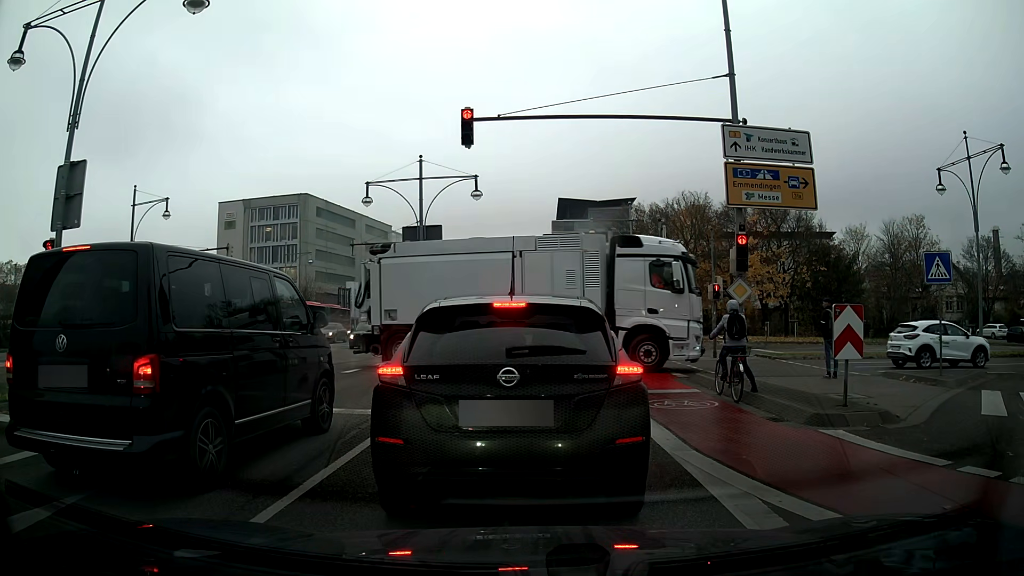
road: primary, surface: asphalt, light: Day
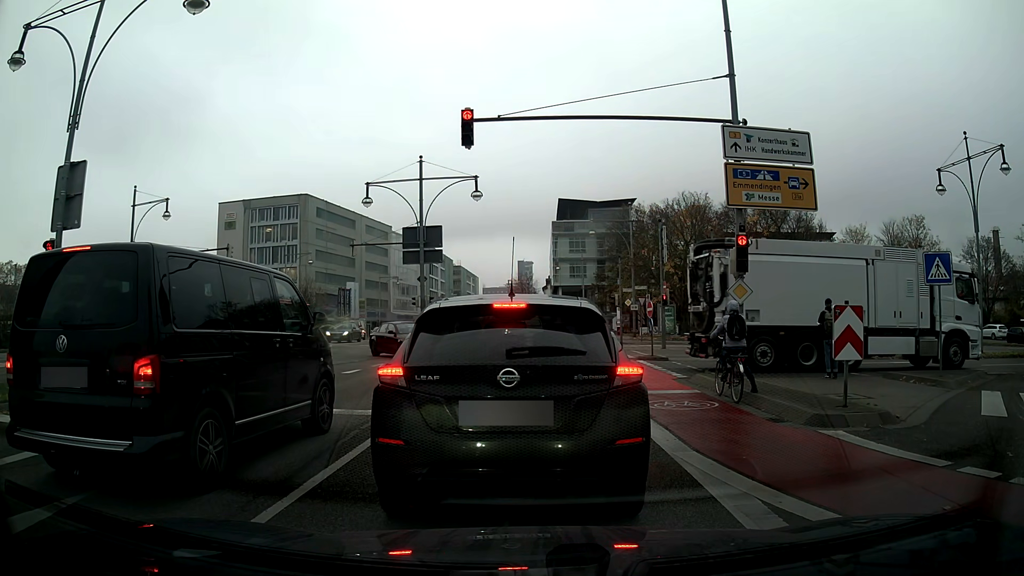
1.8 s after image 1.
(0.0, +0.1) m; 0°
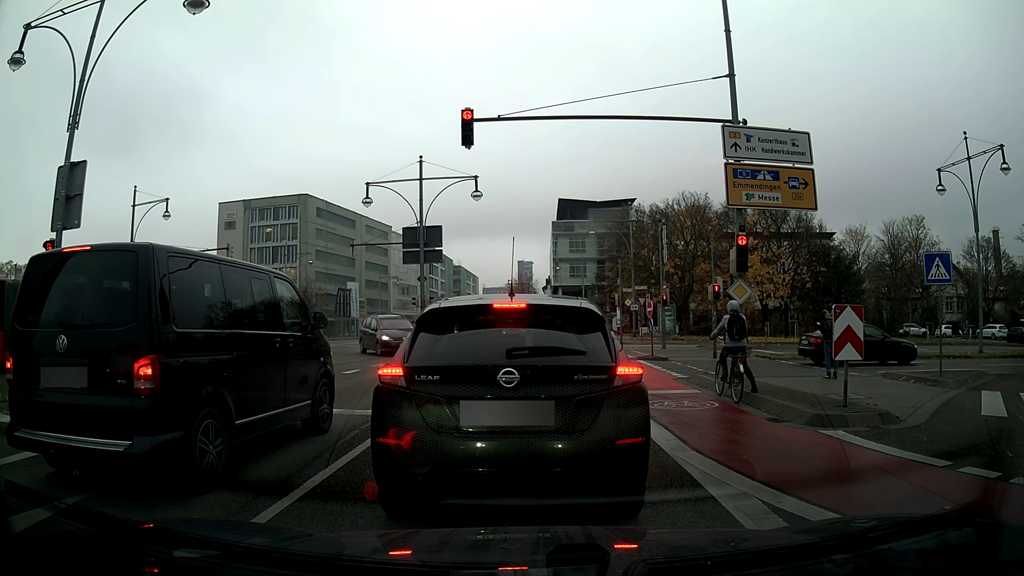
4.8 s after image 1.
(0.0, 0.0) m; 0°
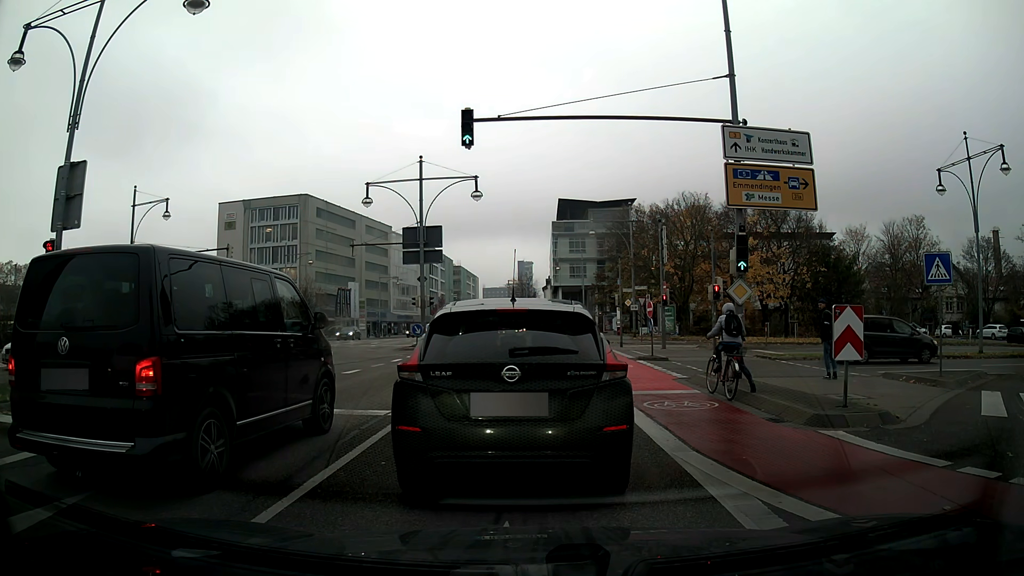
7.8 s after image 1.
(0.0, 0.0) m; 0°
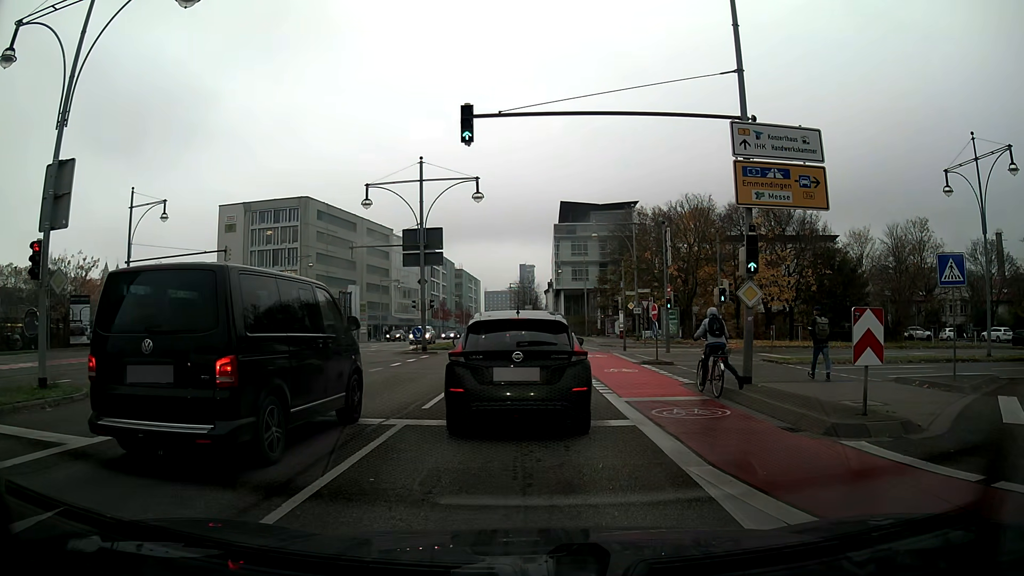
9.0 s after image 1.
(0.0, +0.6) m; 0°
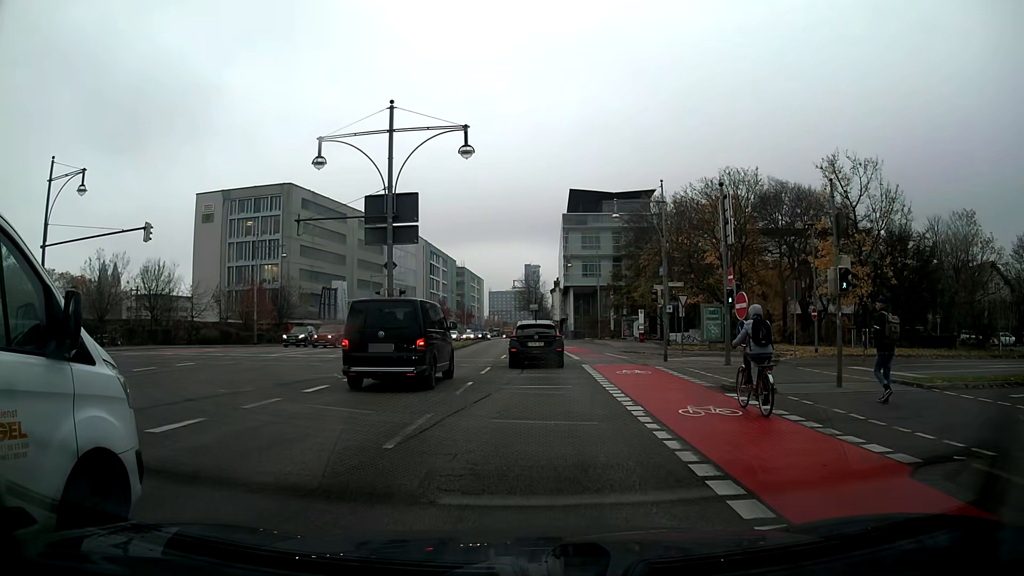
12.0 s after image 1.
(-0.3, +10.3) m; -2°
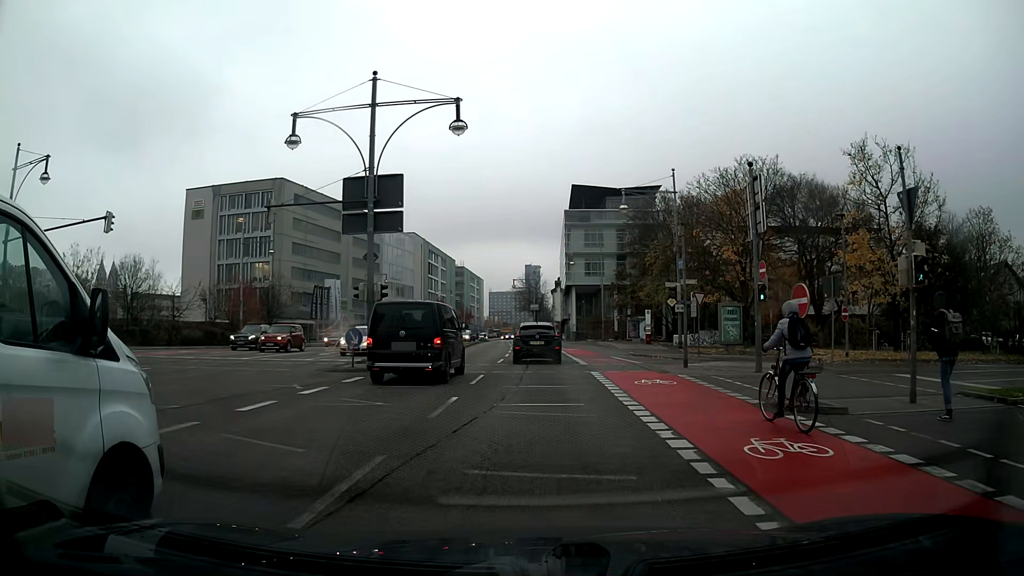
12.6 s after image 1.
(0.0, +3.5) m; 0°
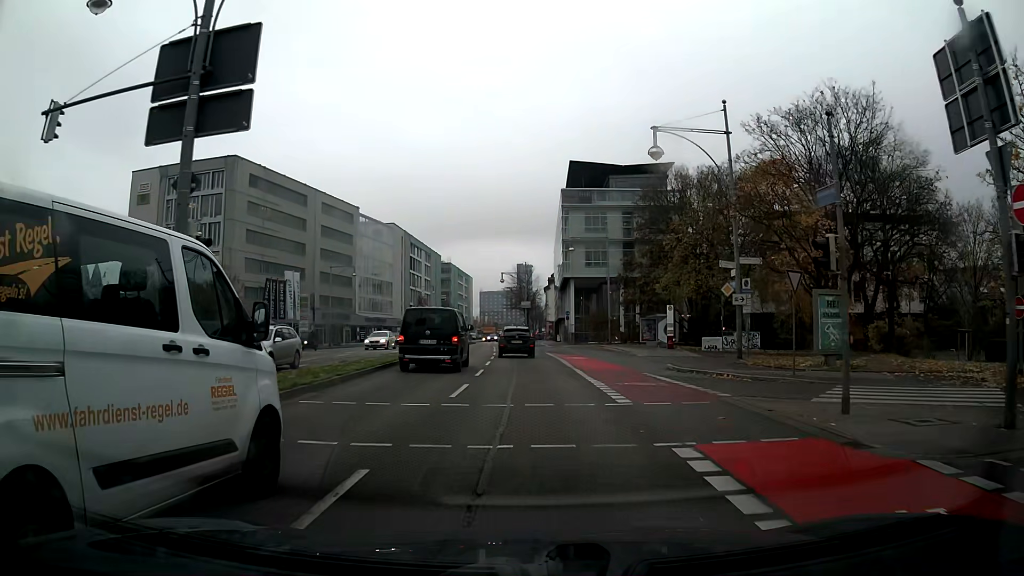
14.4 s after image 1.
(+0.1, +13.0) m; 0°
(0, +10) (0, +20) (0, +30) (-1, +40) (-1, +50) (-2, +60) (-2, +70) (-2, +80) (-2, +90) (-2, +100) m
